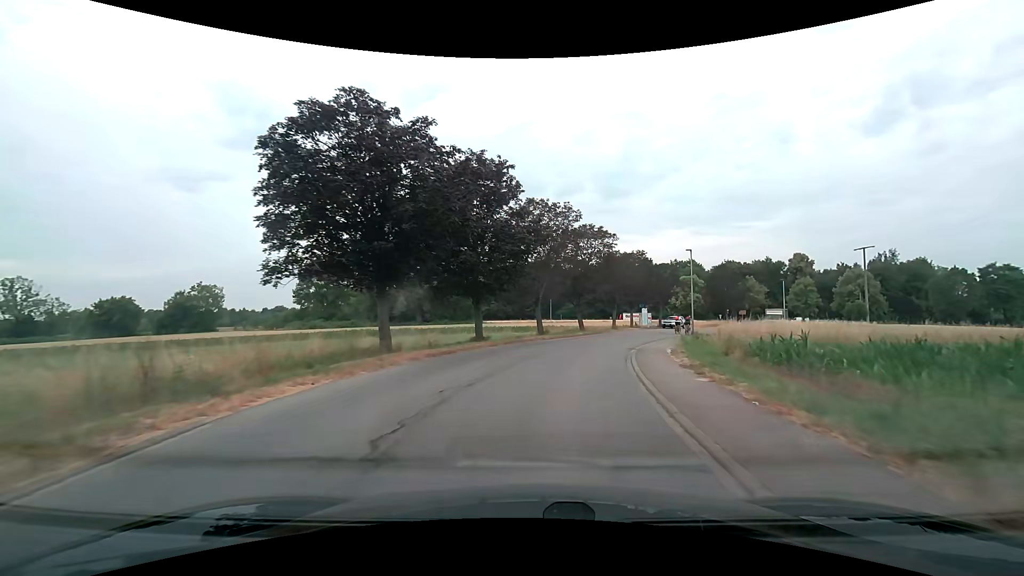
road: unclassified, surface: asphalt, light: Day
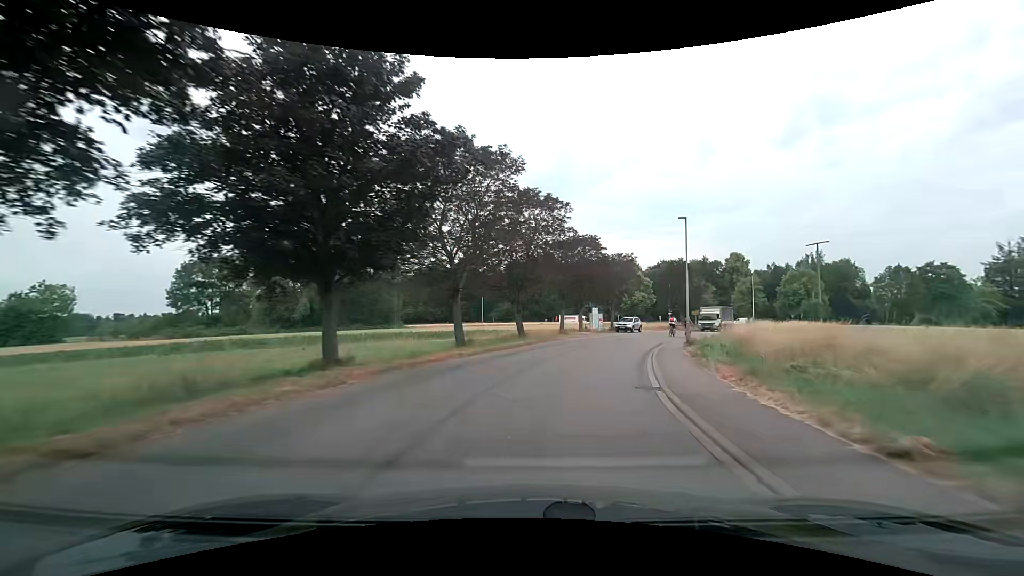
(+0.8, +13.4) m; +8°
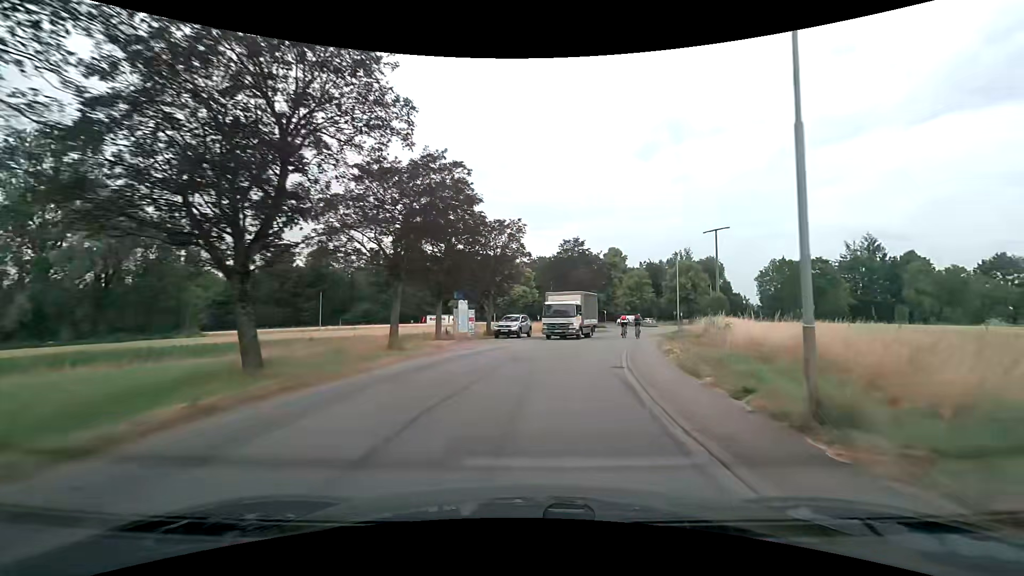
(+2.5, +19.3) m; +14°
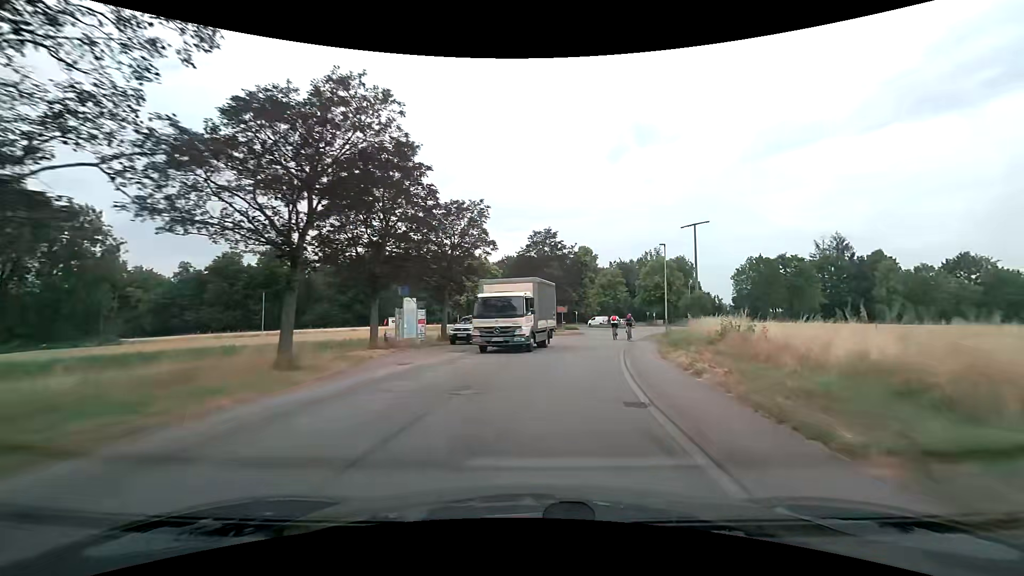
(+0.2, +6.2) m; +3°
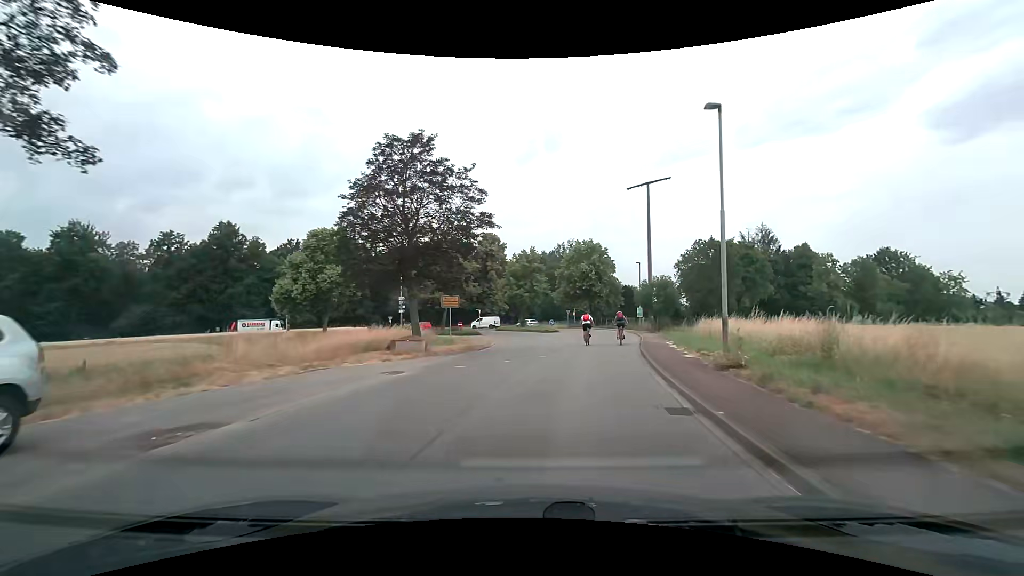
(+2.4, +23.9) m; +10°
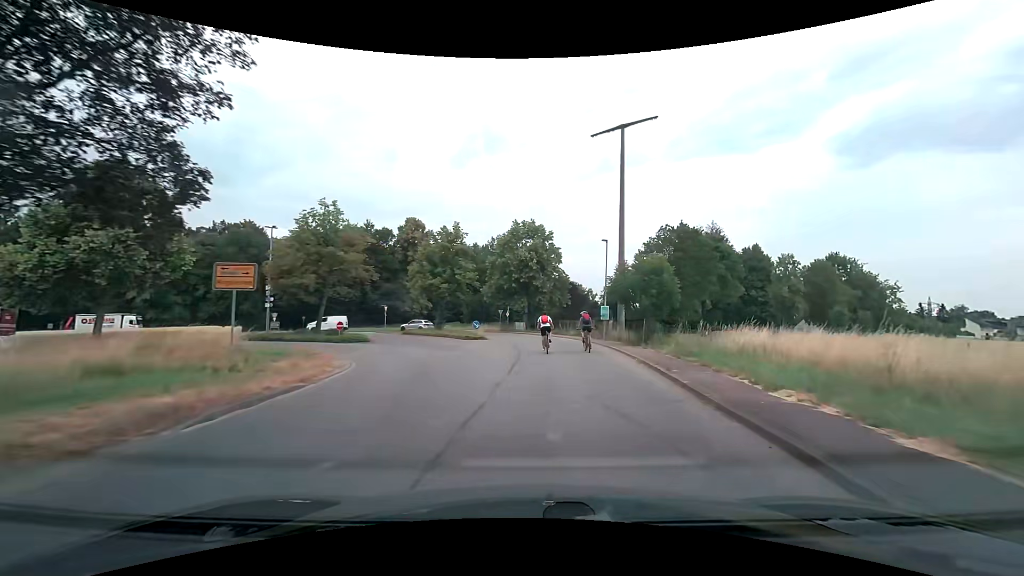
(+1.3, +16.0) m; +8°
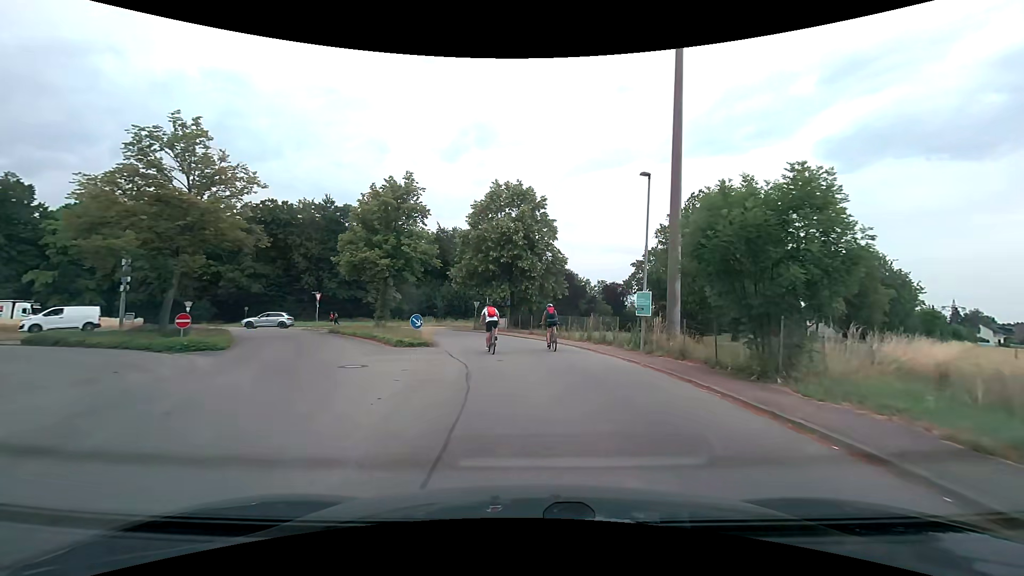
(+0.3, +14.4) m; +1°
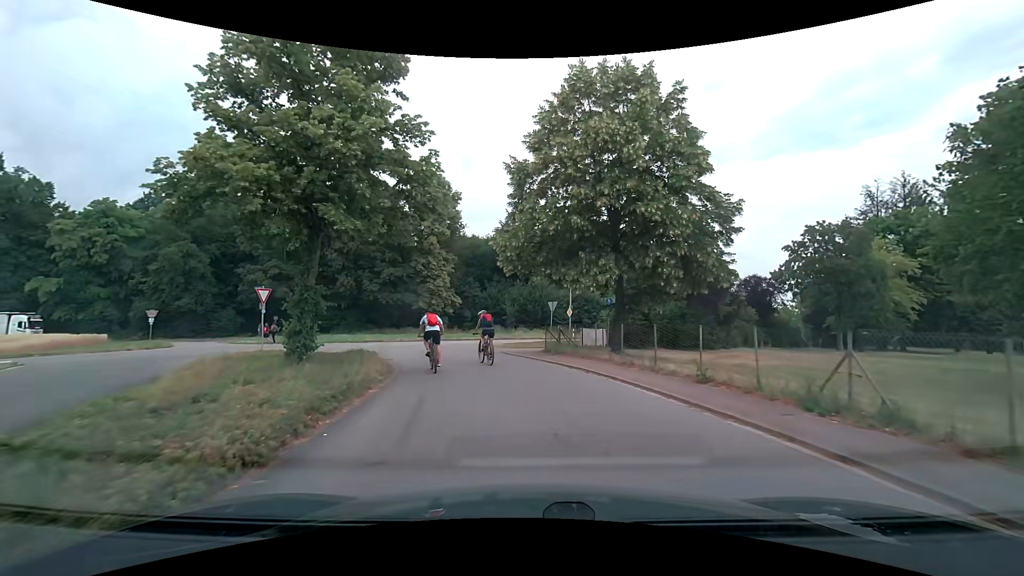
(-1.3, +20.6) m; -9°
(-1, +10) (-3, +20) (-10, +27) (-20, +28) (-29, +23) (-36, +16) (-43, +9) (-50, +2) (-58, -5) (-65, -11) m
